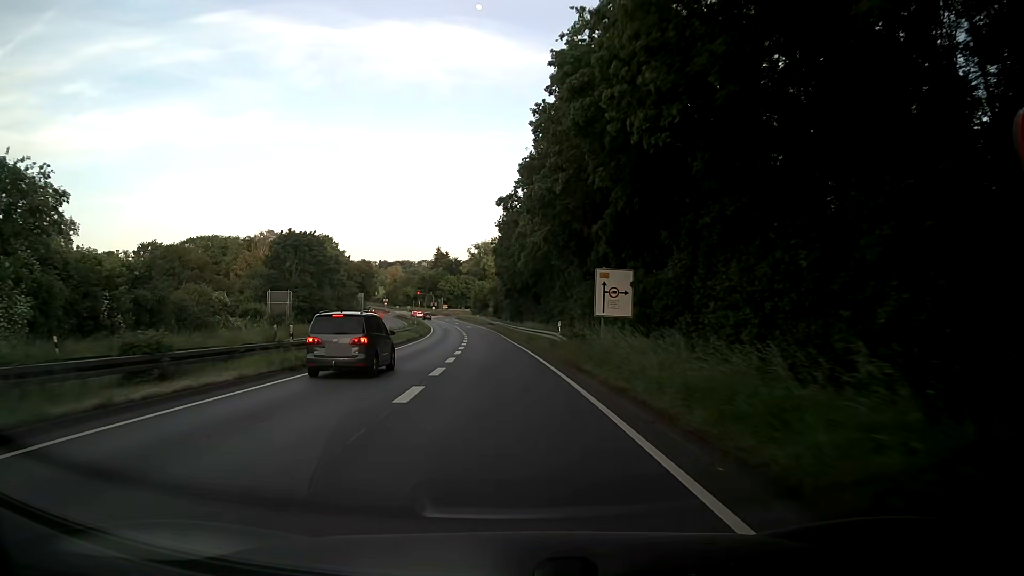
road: primary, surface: asphalt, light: Day
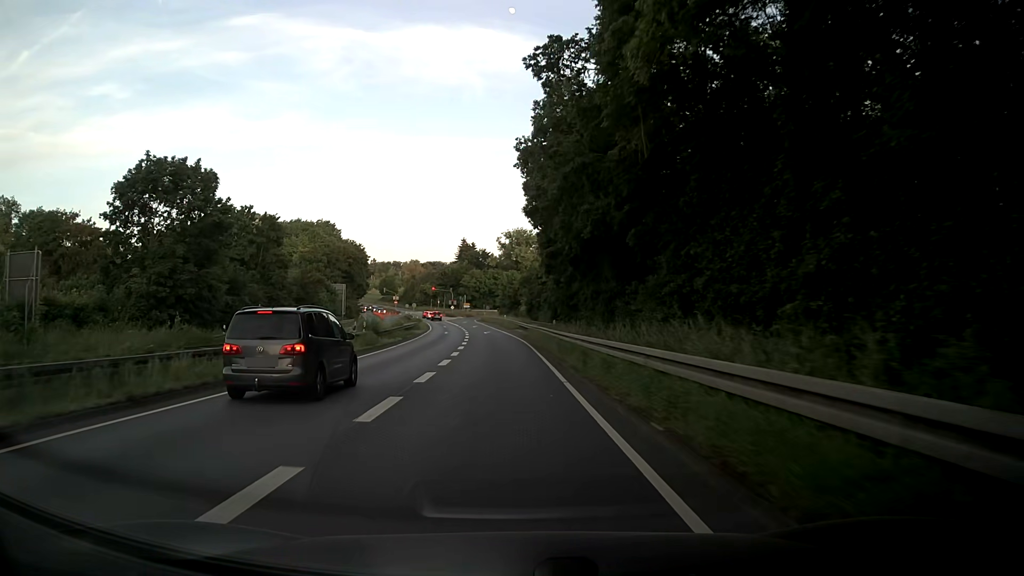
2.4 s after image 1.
(-1.1, +38.2) m; -3°
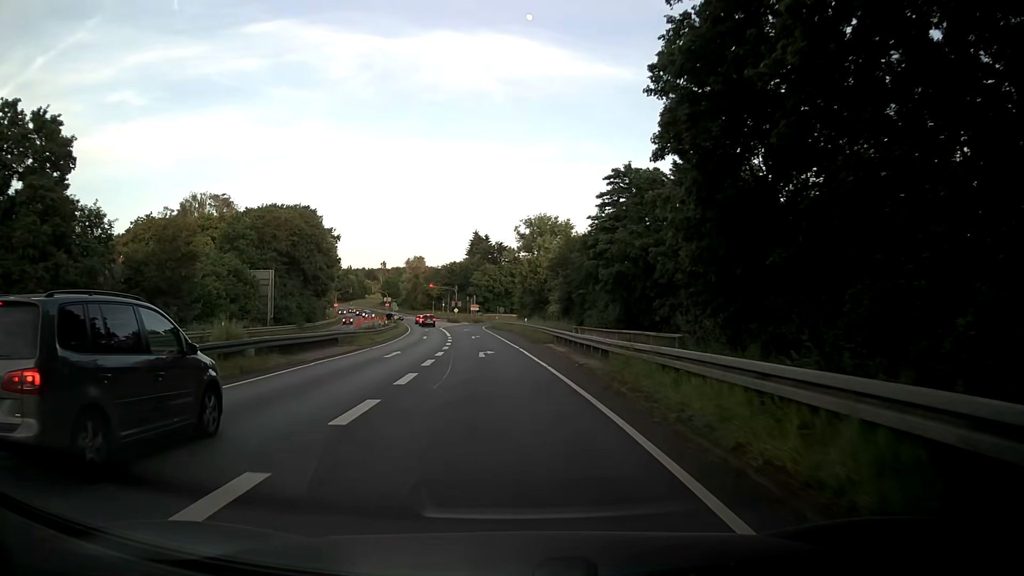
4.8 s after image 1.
(-0.6, +36.2) m; -2°
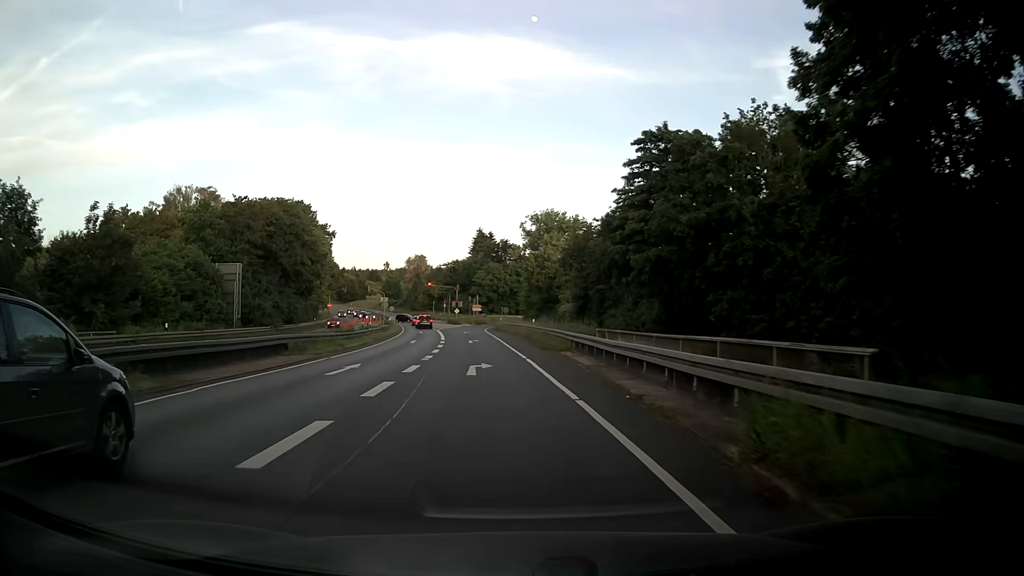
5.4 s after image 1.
(0.0, +8.8) m; -1°
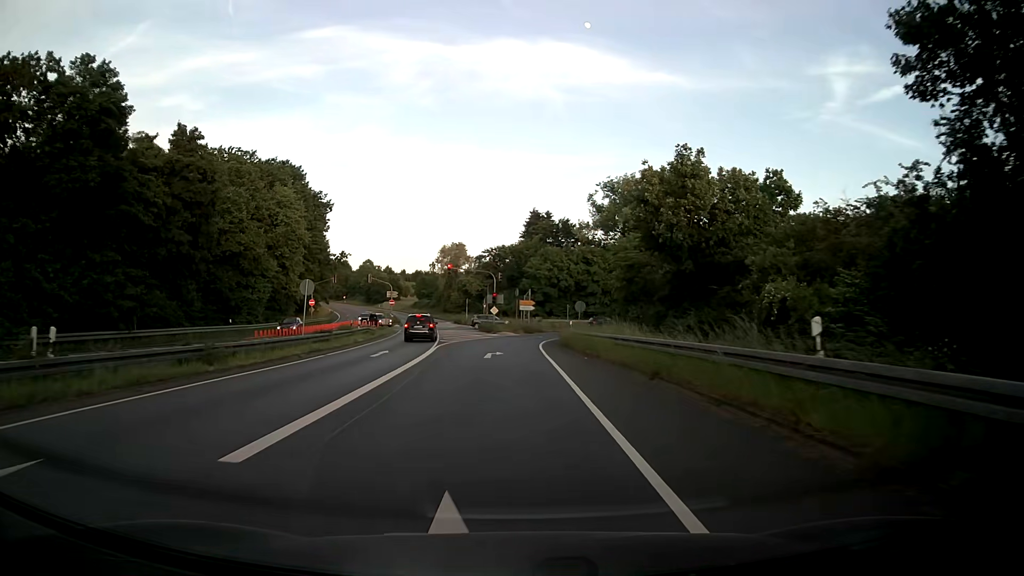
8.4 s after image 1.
(-1.6, +41.8) m; -5°
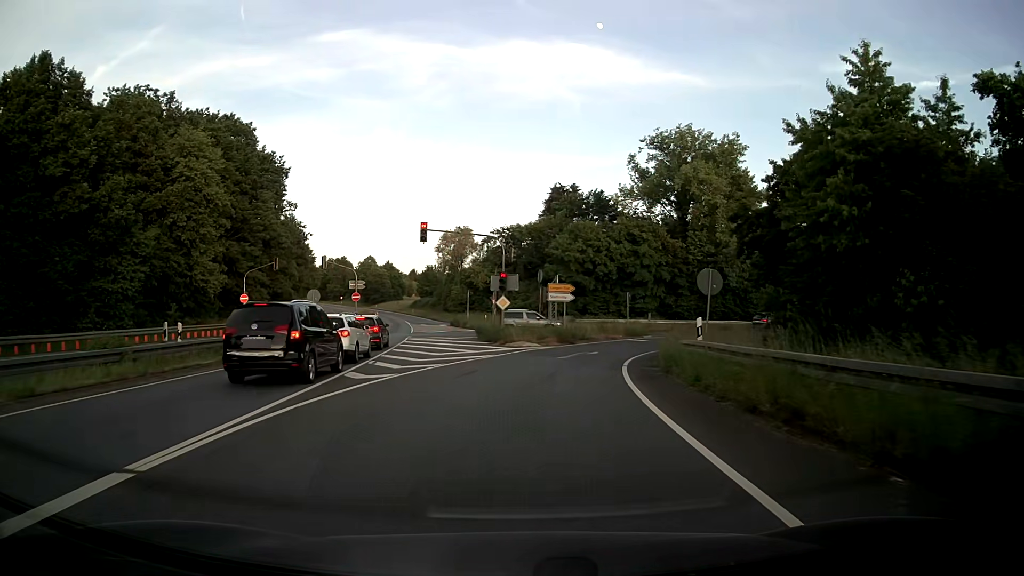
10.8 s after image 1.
(-0.4, +27.8) m; -1°
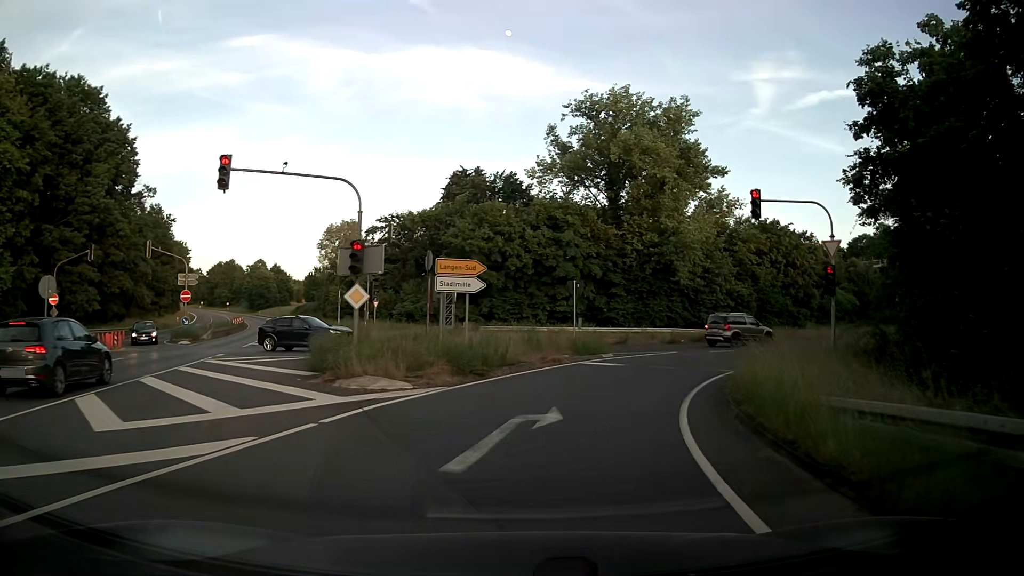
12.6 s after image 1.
(+0.7, +16.6) m; +8°
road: primary_link
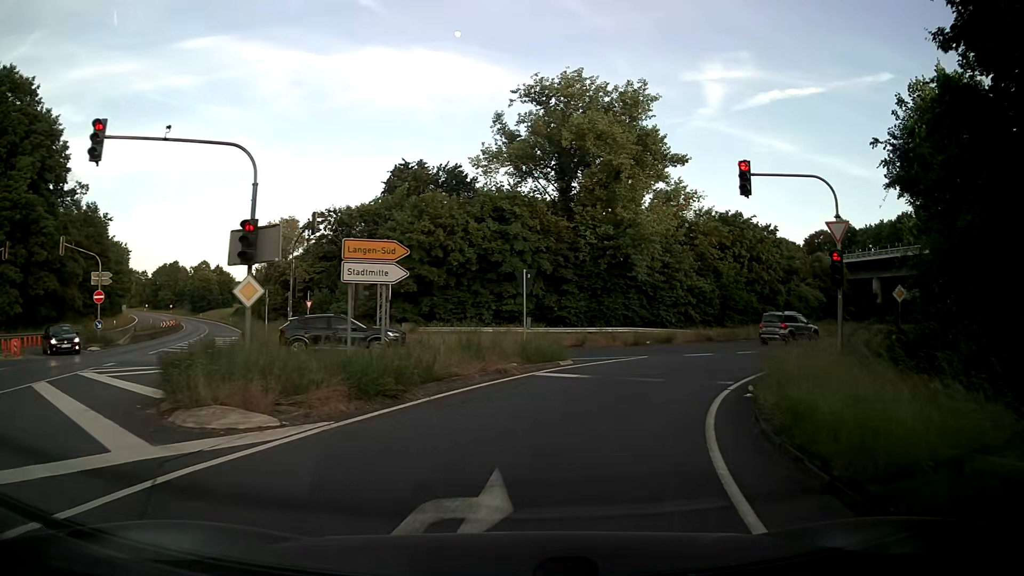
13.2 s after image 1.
(+0.2, +4.6) m; +4°
(+1, +10) (+4, +19) (+10, +27) (+17, +34) (+25, +41) (+33, +47) (+41, +52) (+50, +58) (+58, +63) (+67, +68) m
